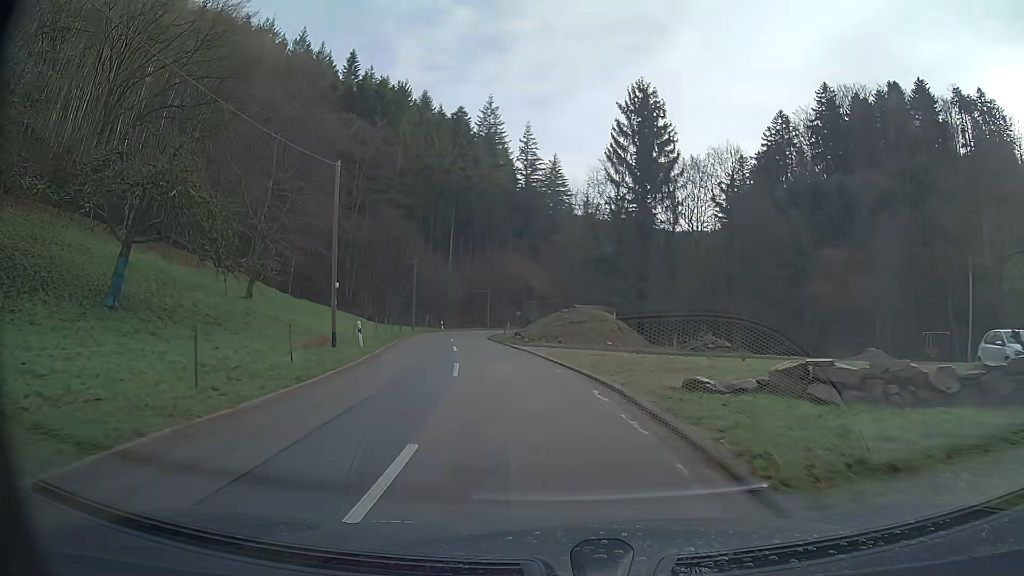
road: tertiary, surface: asphalt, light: Day
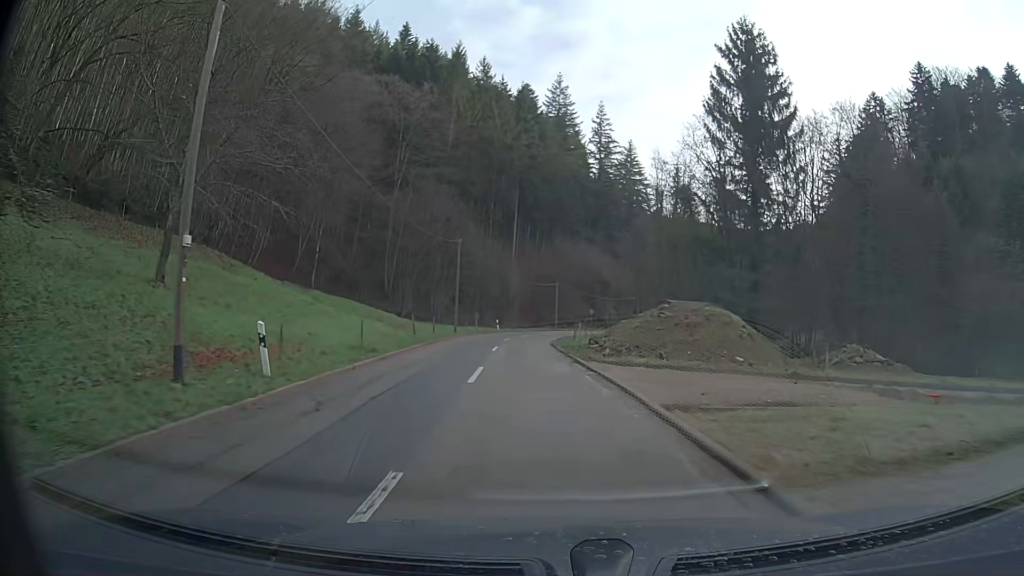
(-0.7, +14.2) m; -5°
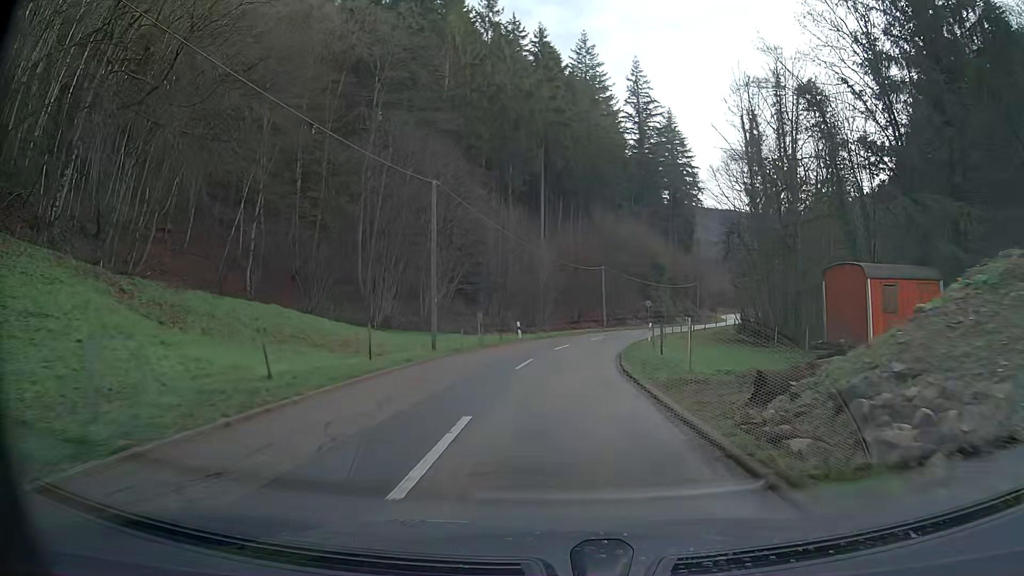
(-0.6, +21.7) m; -2°
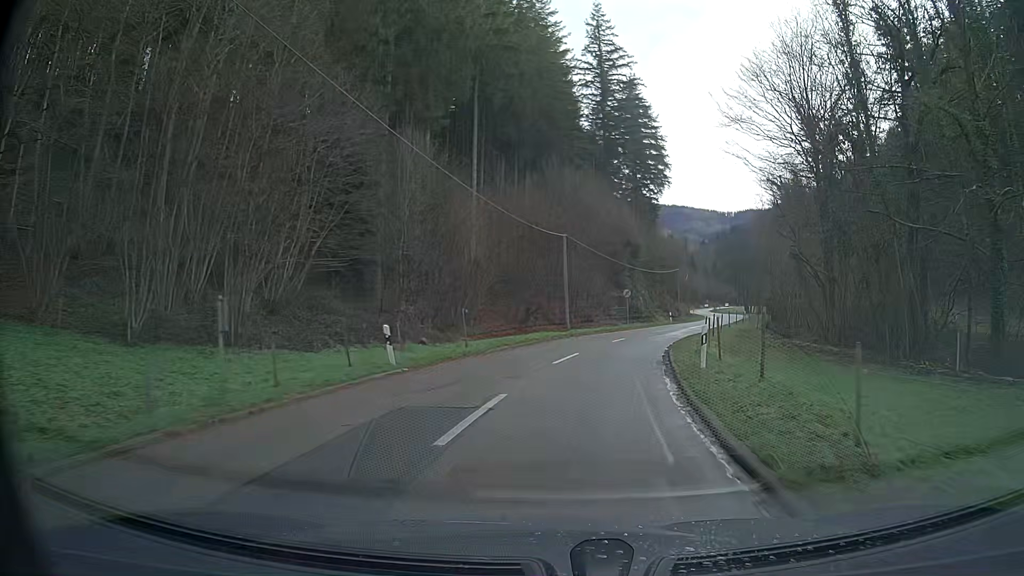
(+0.7, +21.8) m; +6°
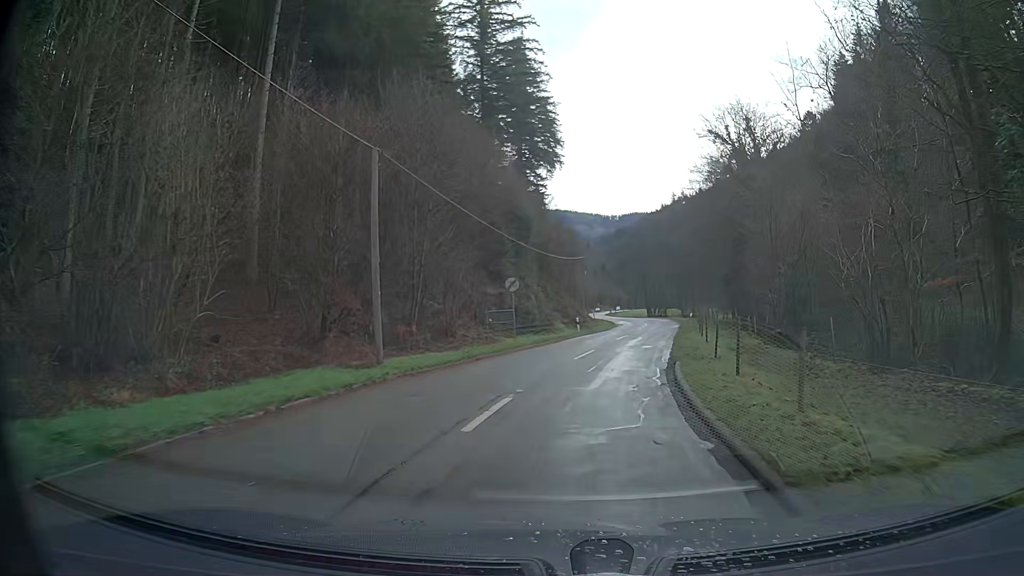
(+1.9, +21.5) m; +10°
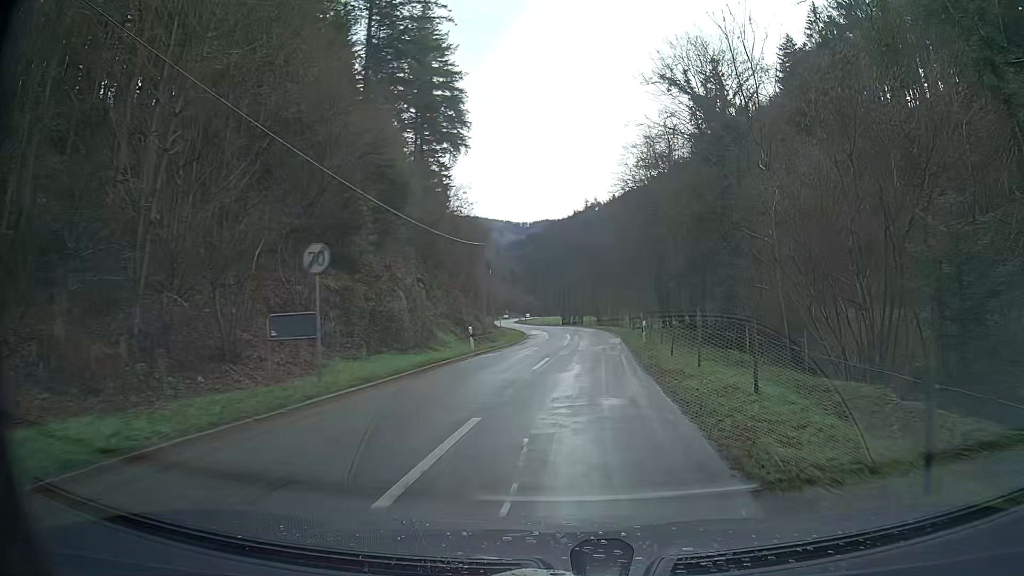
(+0.9, +14.6) m; +7°
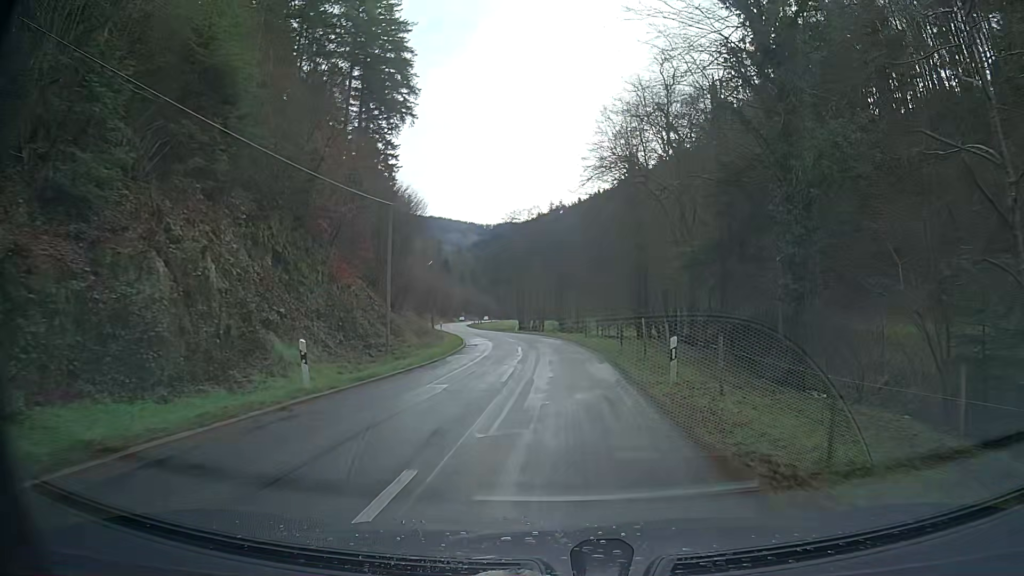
(+0.5, +15.1) m; +2°
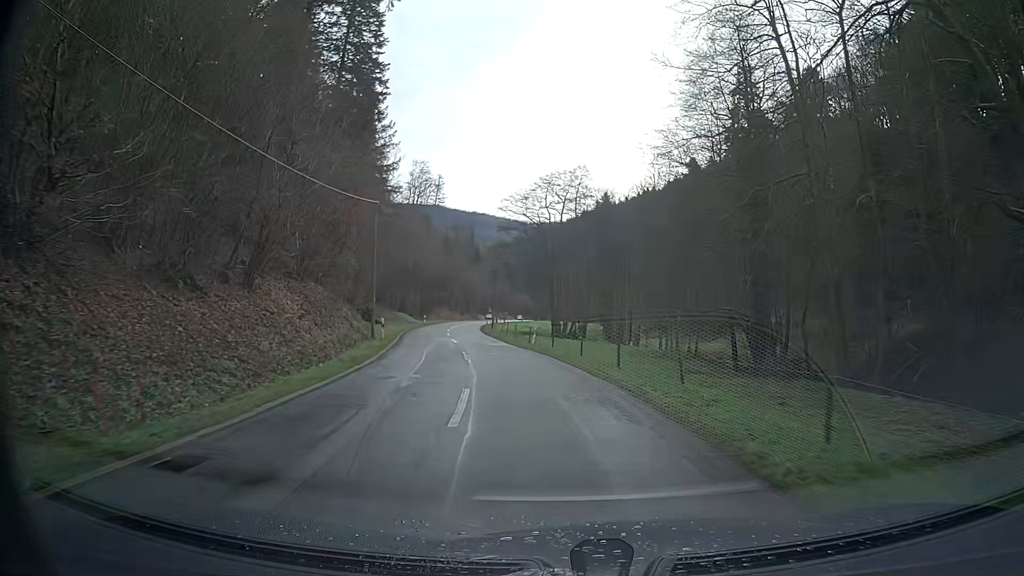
(-0.6, +31.3) m; -4°
